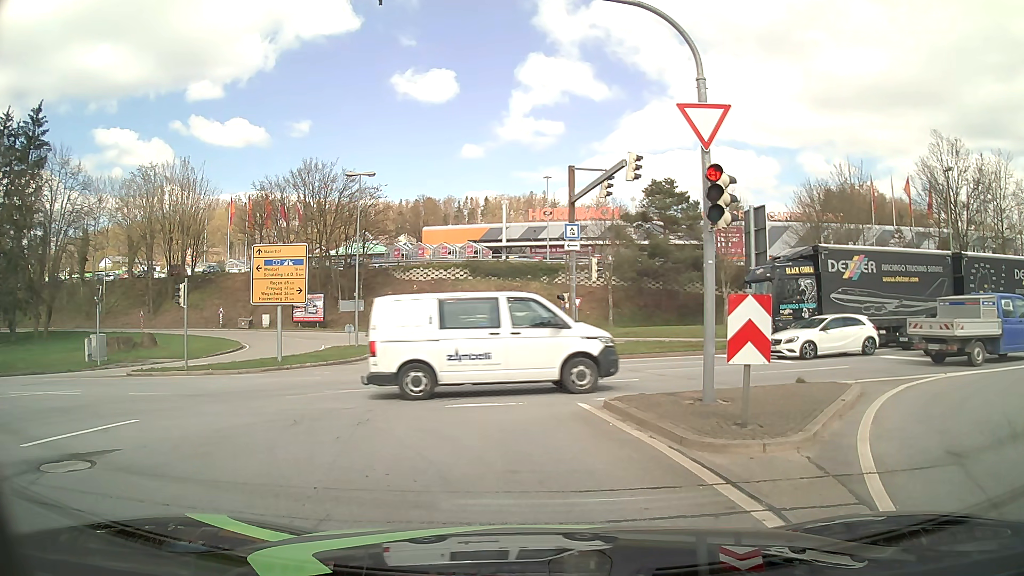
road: primary_link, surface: asphalt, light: Day
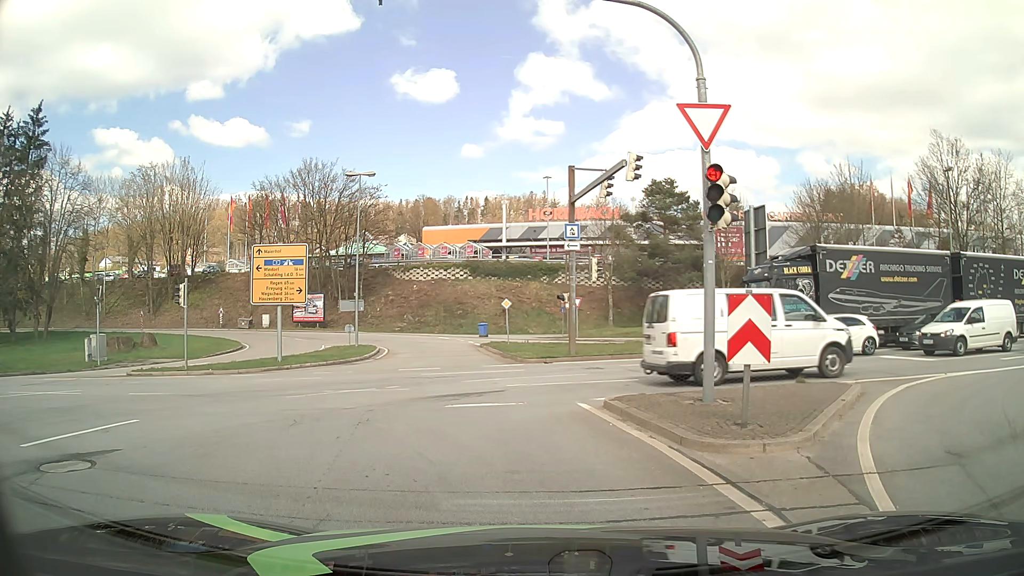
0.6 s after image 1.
(0.0, 0.0) m; 0°
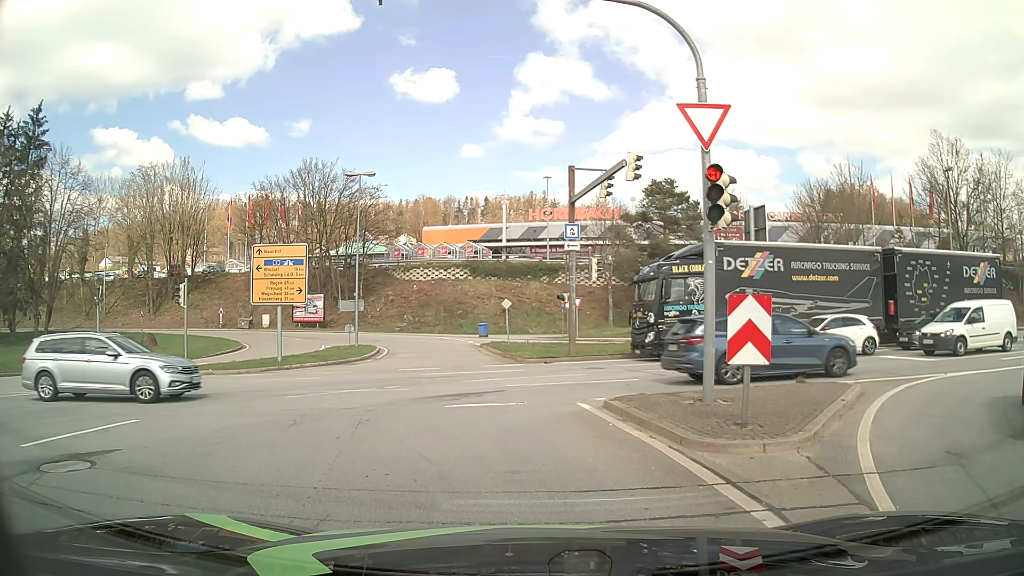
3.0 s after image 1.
(0.0, 0.0) m; 0°
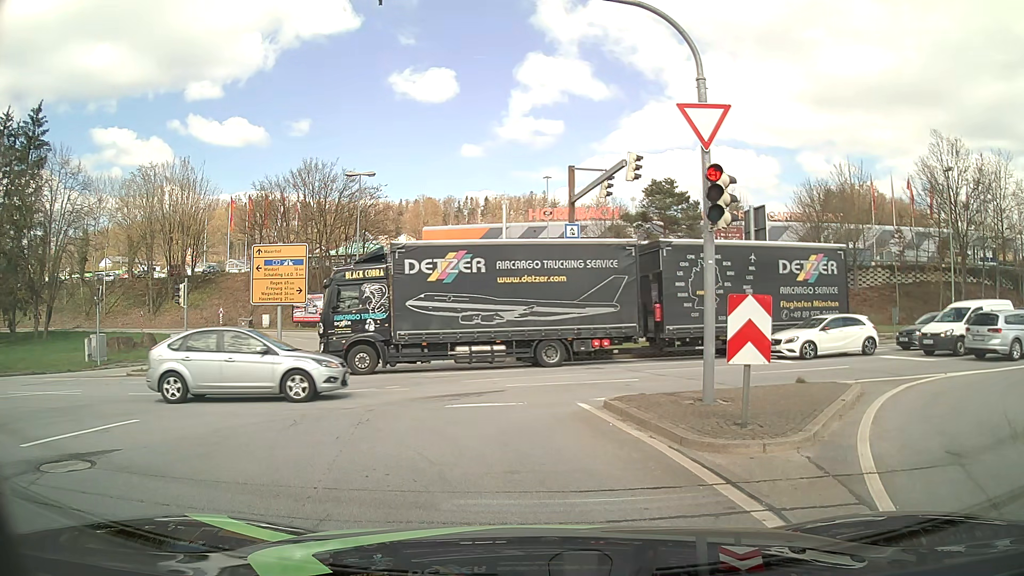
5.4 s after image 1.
(0.0, 0.0) m; 0°
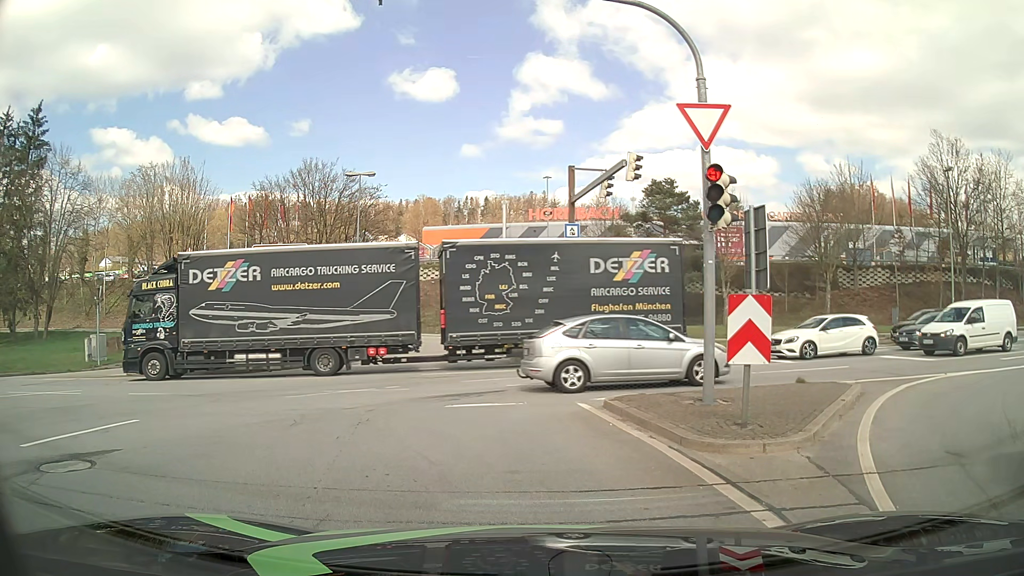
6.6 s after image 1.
(0.0, 0.0) m; 0°
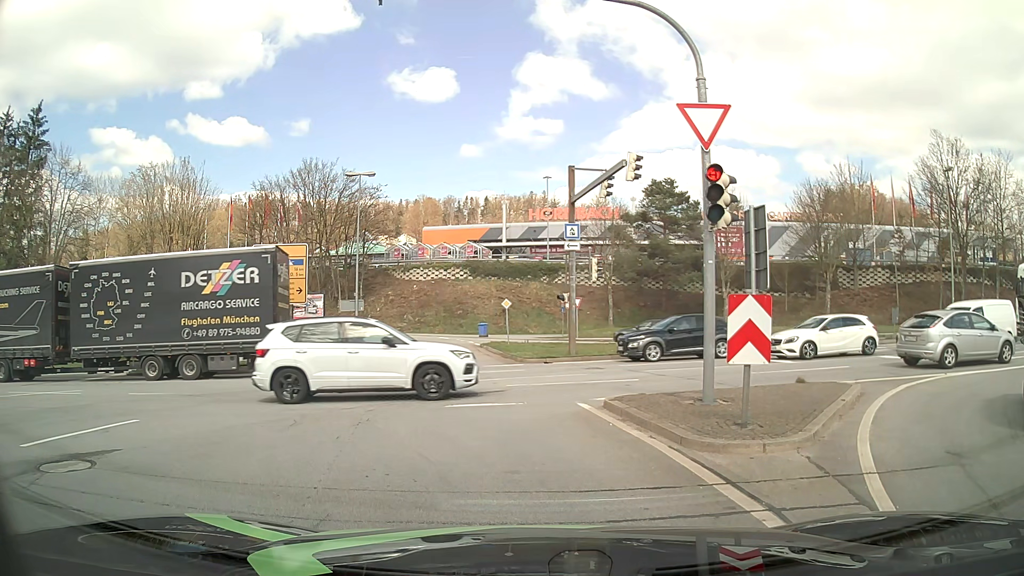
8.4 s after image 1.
(0.0, 0.0) m; 0°
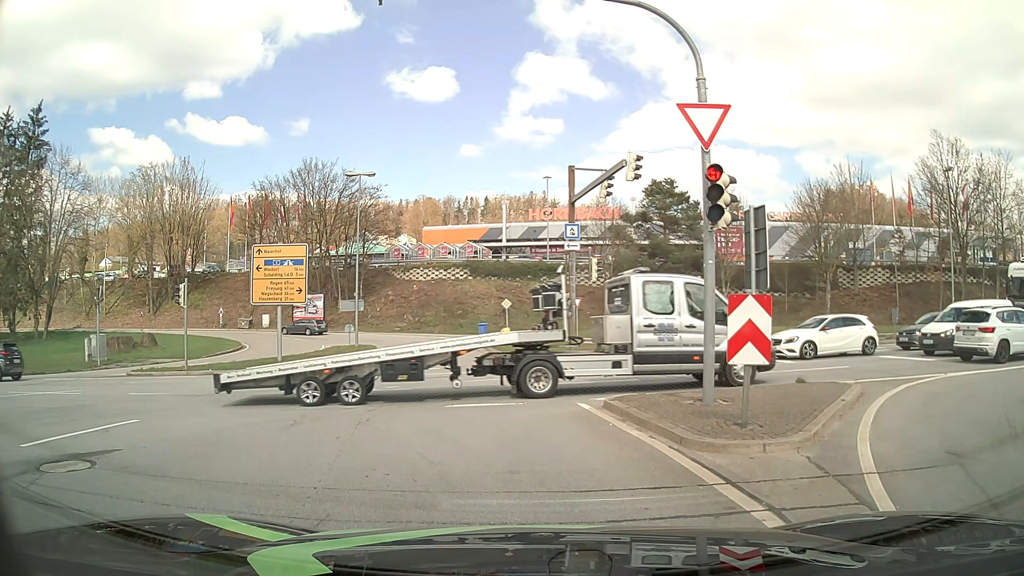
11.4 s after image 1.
(0.0, 0.0) m; 0°
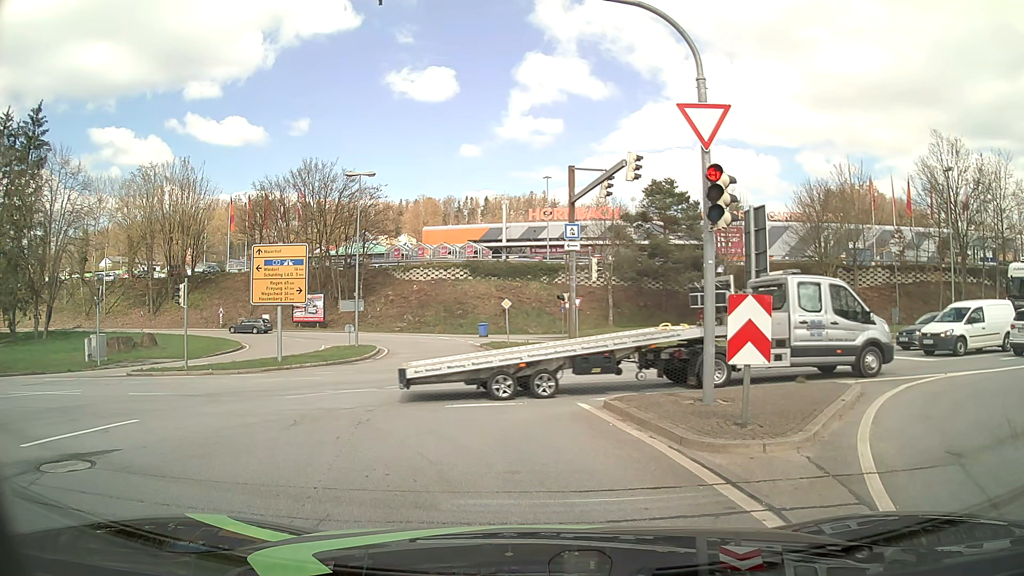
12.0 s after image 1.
(0.0, 0.0) m; 0°
